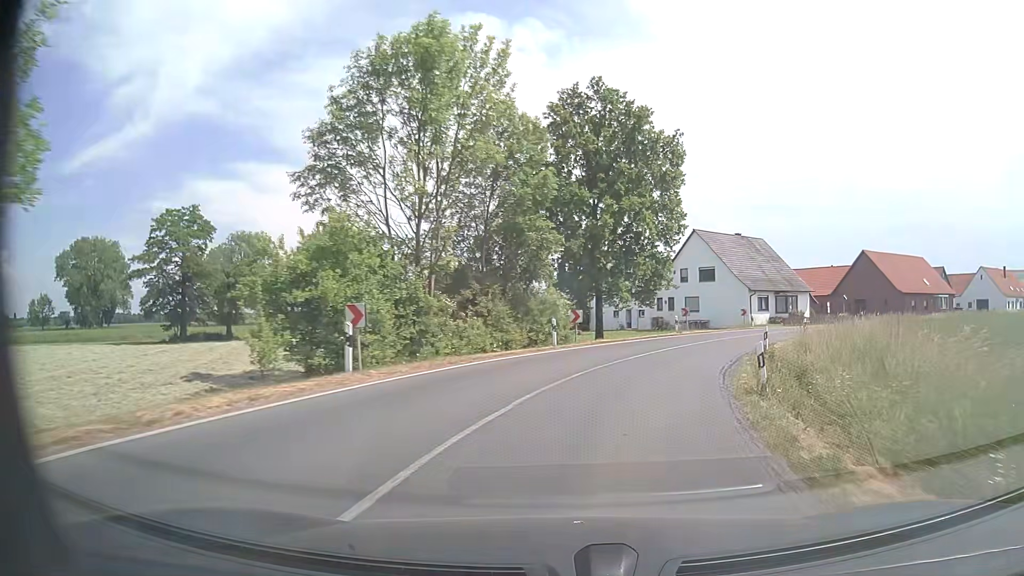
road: secondary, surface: asphalt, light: Day
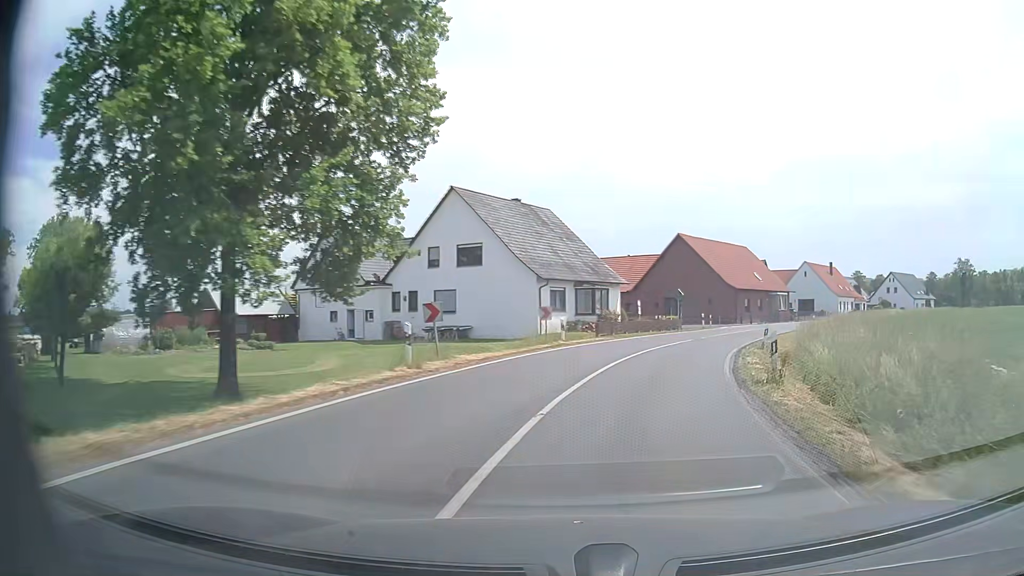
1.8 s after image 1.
(+4.0, +23.2) m; +21°
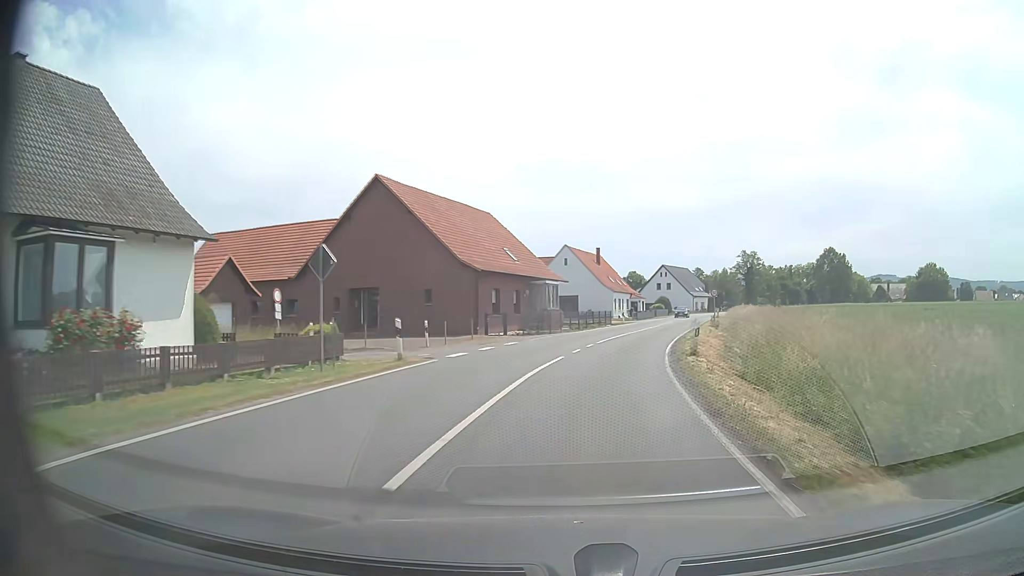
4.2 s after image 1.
(+7.1, +30.6) m; +24°
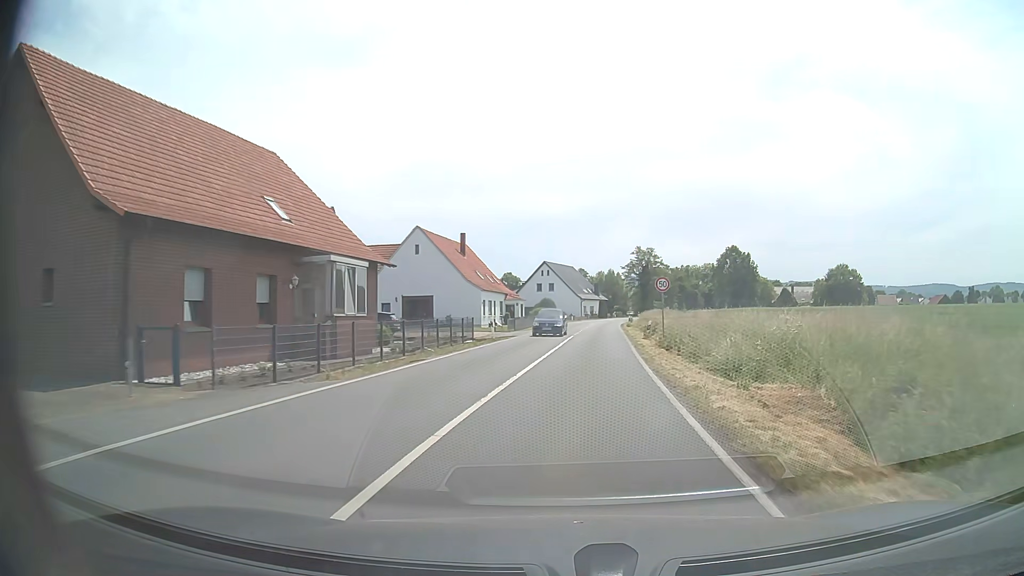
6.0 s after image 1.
(+2.3, +23.7) m; +11°
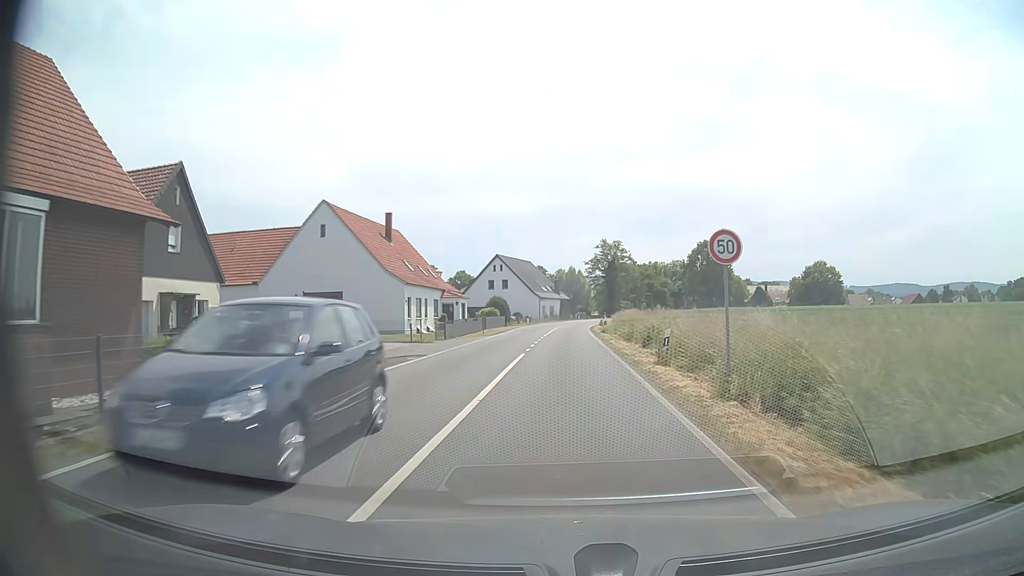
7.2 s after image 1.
(+0.6, +15.9) m; +4°
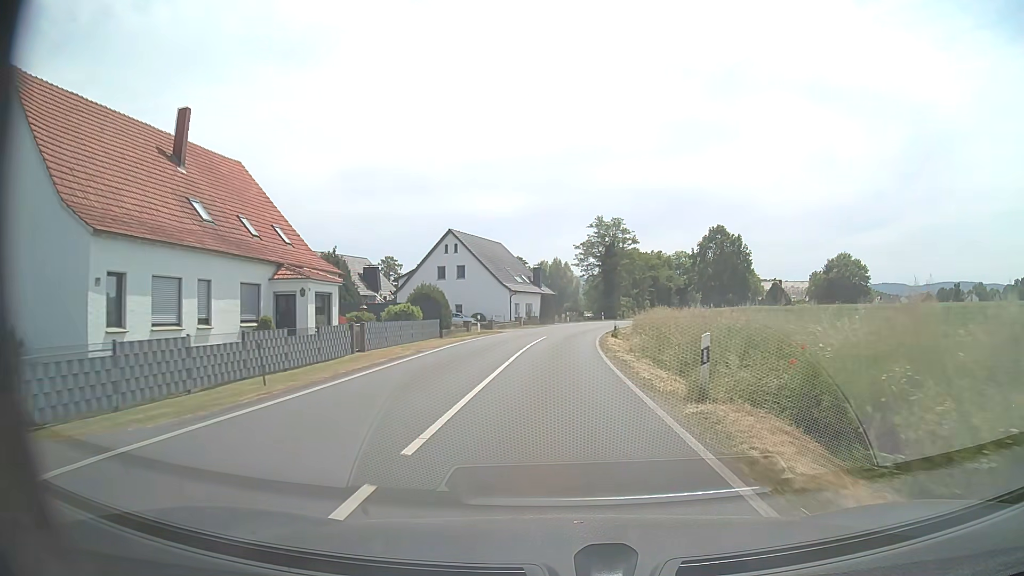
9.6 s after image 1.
(+0.6, +31.8) m; +1°
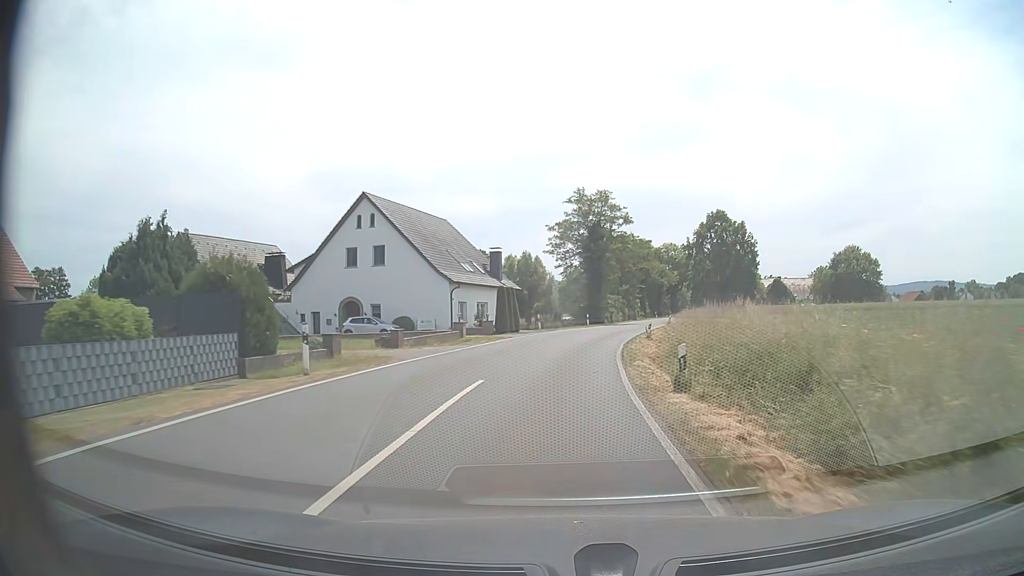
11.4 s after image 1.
(+0.3, +23.9) m; +2°
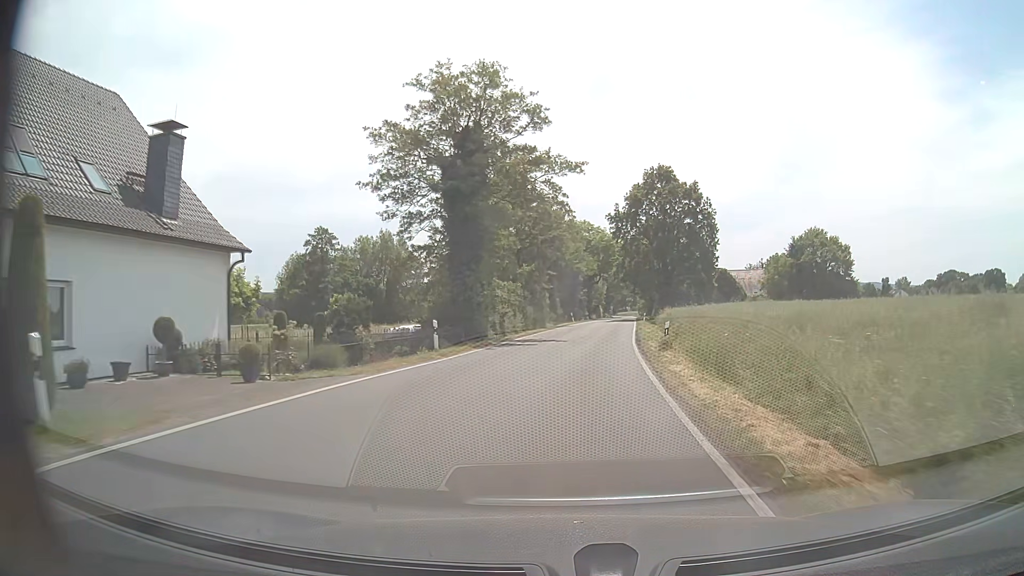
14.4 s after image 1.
(+3.0, +39.7) m; +9°
